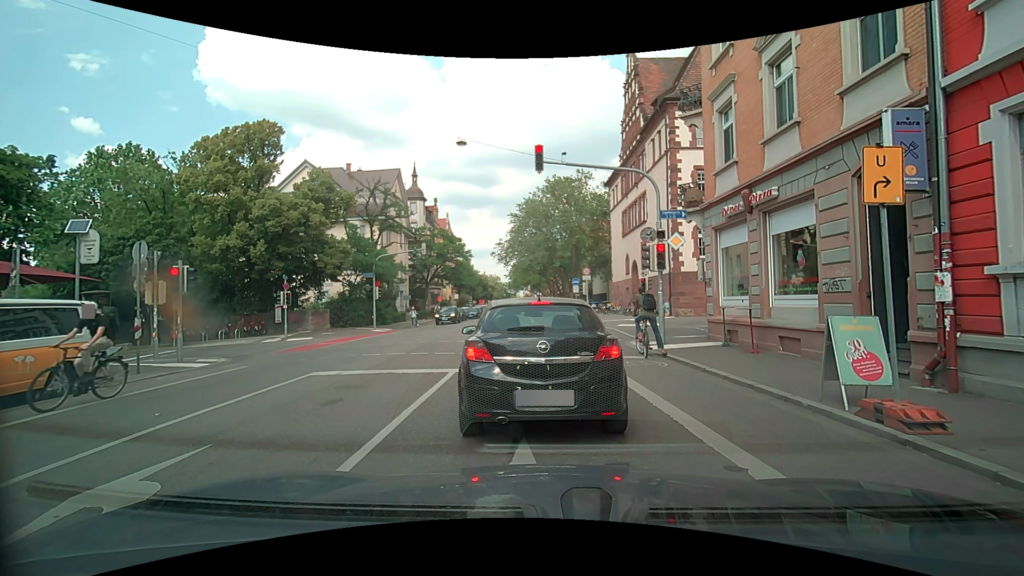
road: secondary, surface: asphalt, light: Day
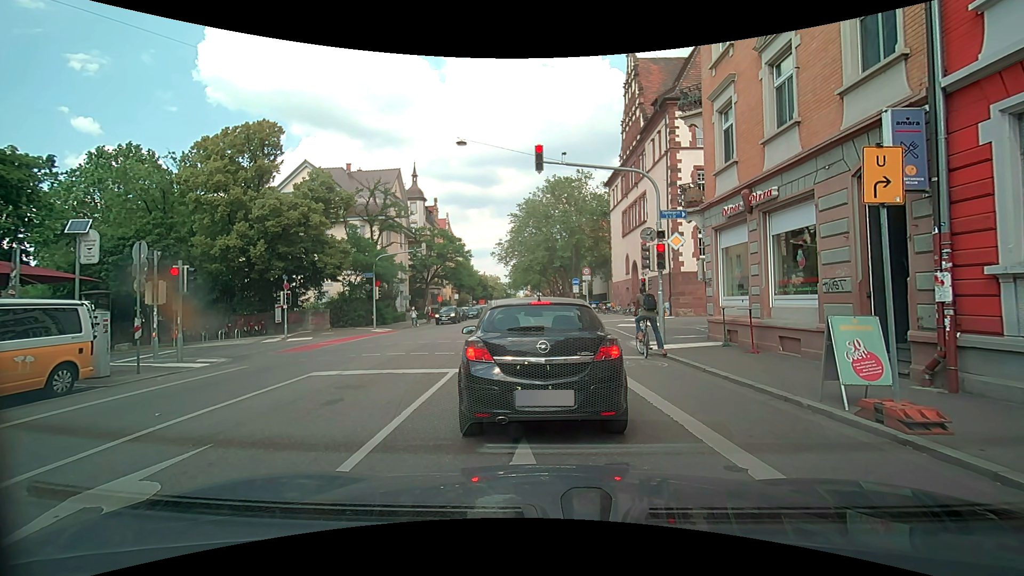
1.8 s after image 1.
(0.0, 0.0) m; 0°
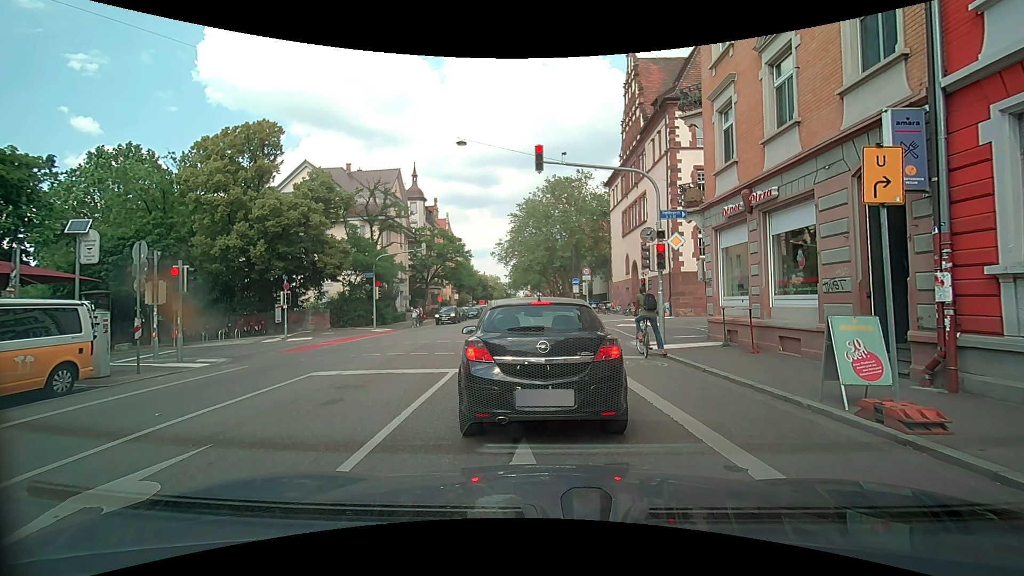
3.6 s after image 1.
(0.0, 0.0) m; 0°
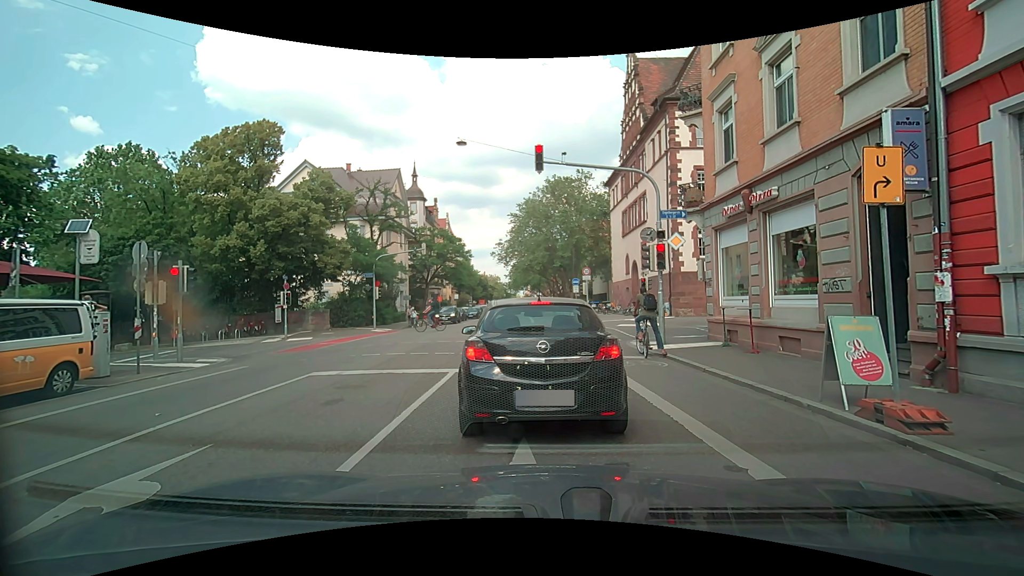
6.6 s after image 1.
(0.0, 0.0) m; 0°
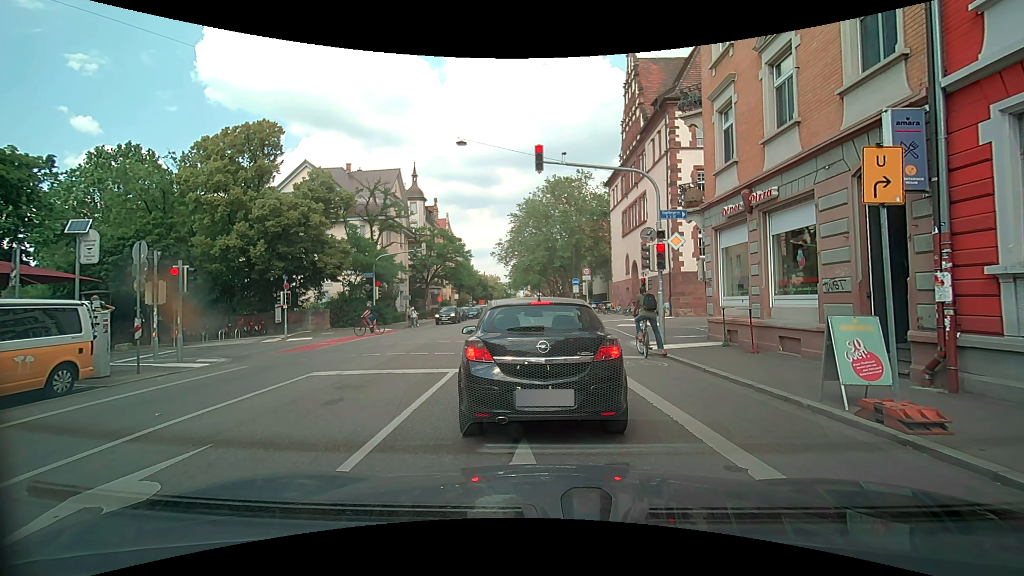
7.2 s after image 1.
(0.0, 0.0) m; 0°
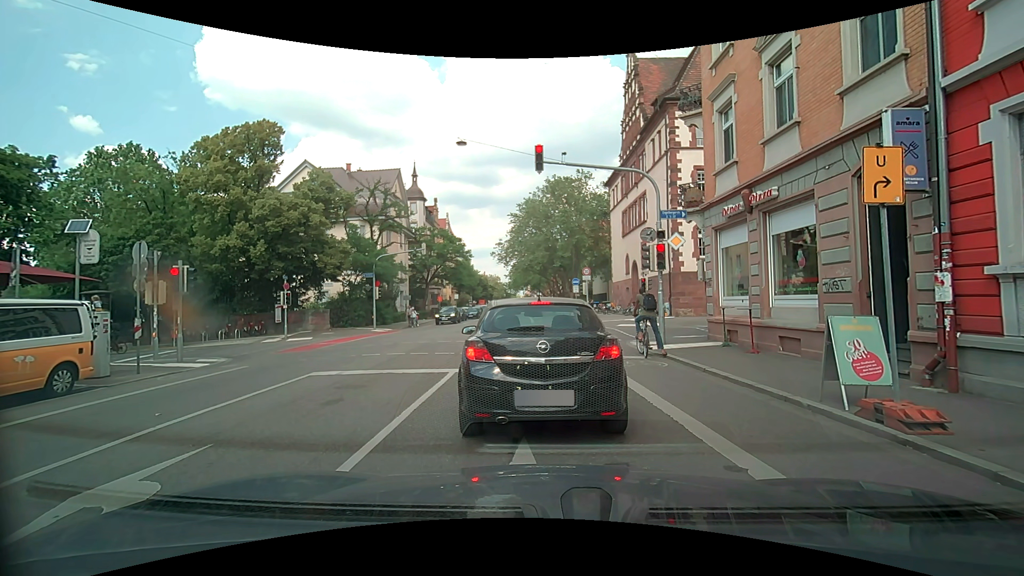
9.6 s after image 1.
(0.0, 0.0) m; 0°
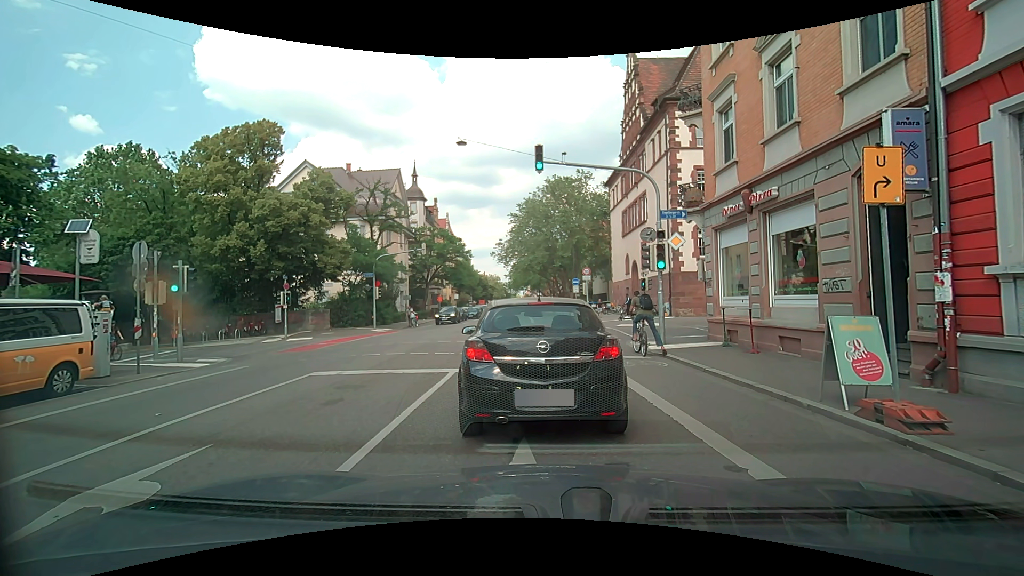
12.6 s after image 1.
(0.0, 0.0) m; 0°
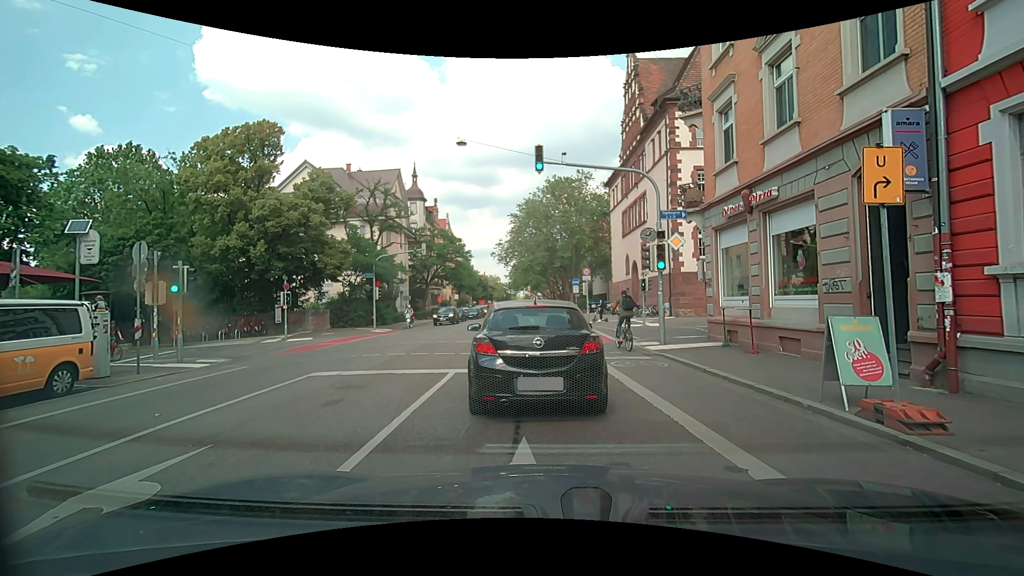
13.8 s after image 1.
(0.0, 0.0) m; 0°
